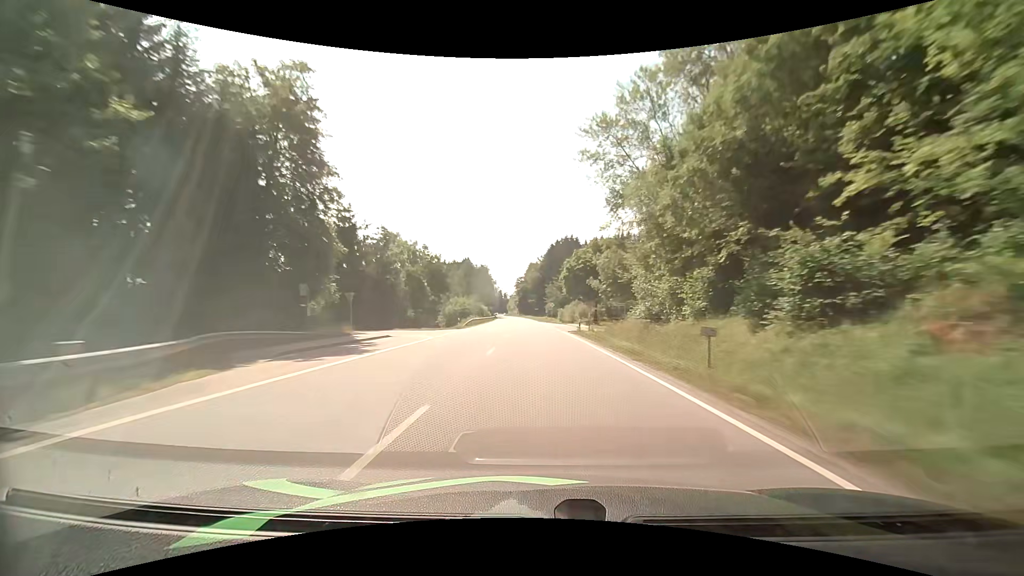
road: primary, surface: asphalt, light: Day
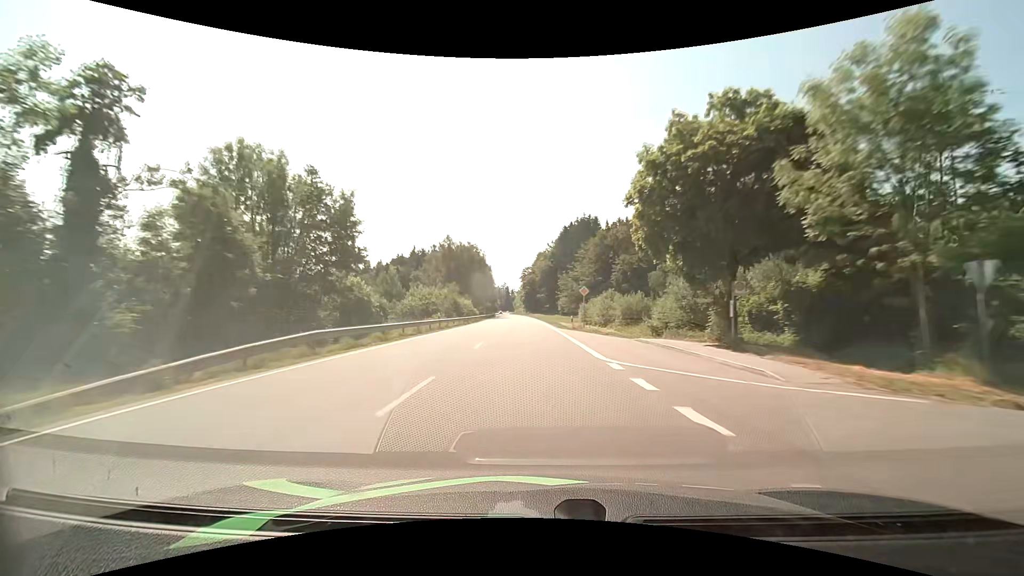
(-0.7, +45.3) m; -1°
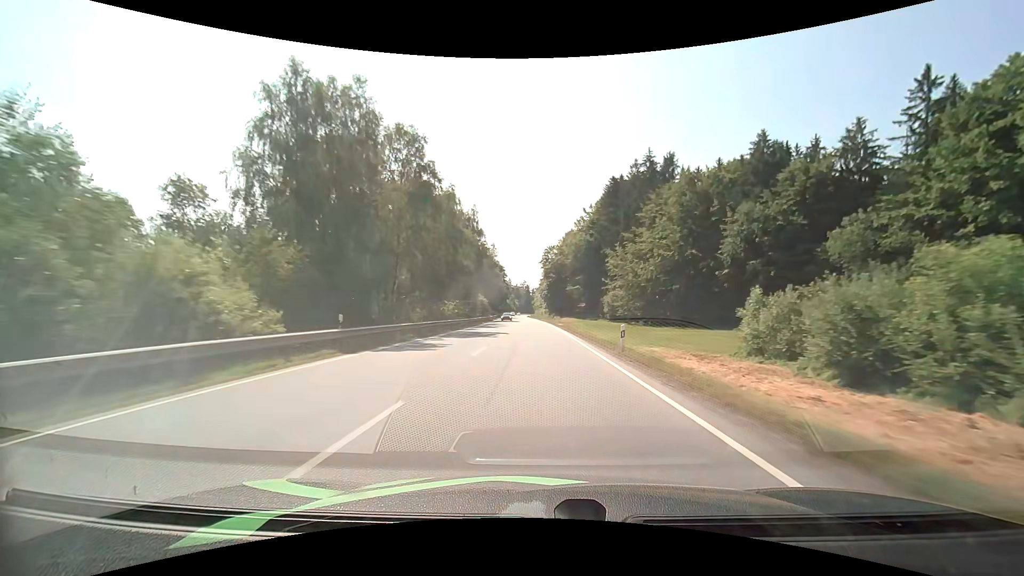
(-2.0, +75.1) m; -3°
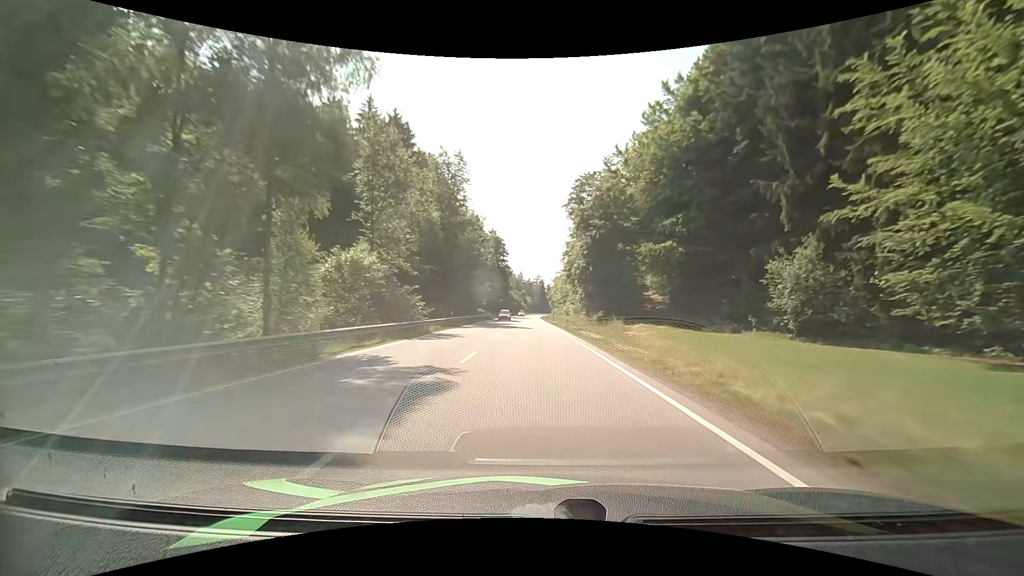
(-1.2, +74.7) m; -2°
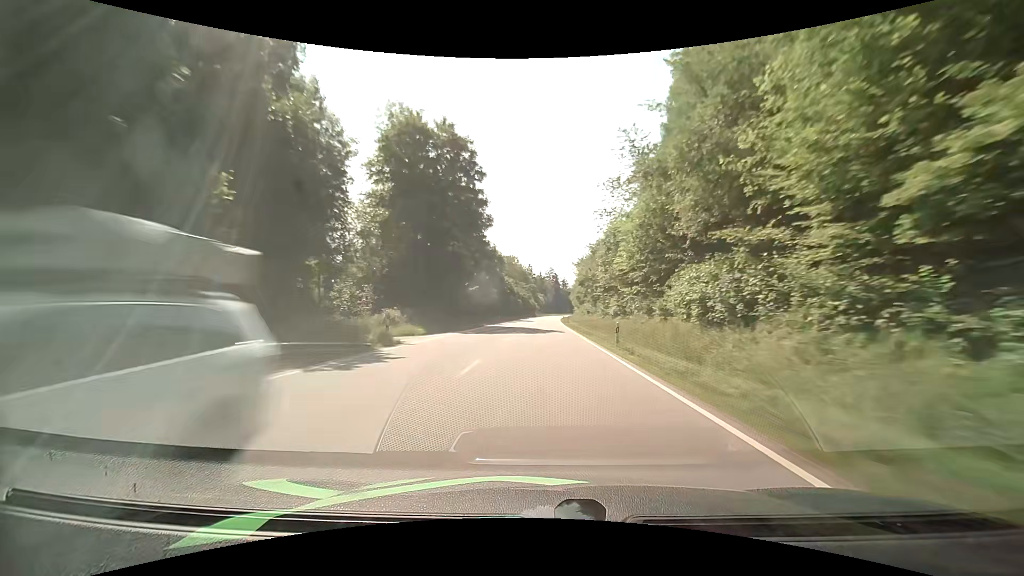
(-0.9, +75.0) m; -1°
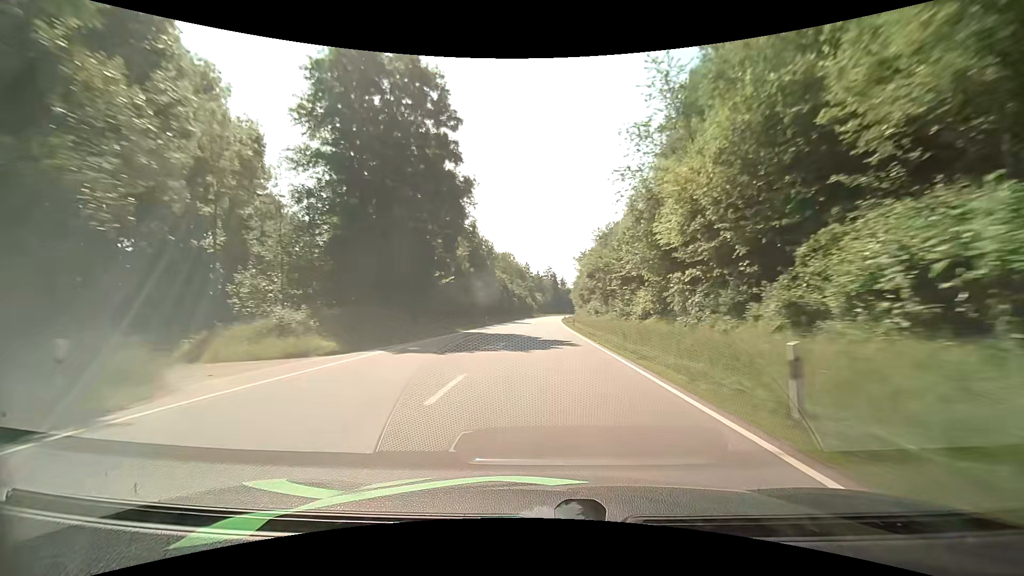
(+0.1, +15.2) m; 0°
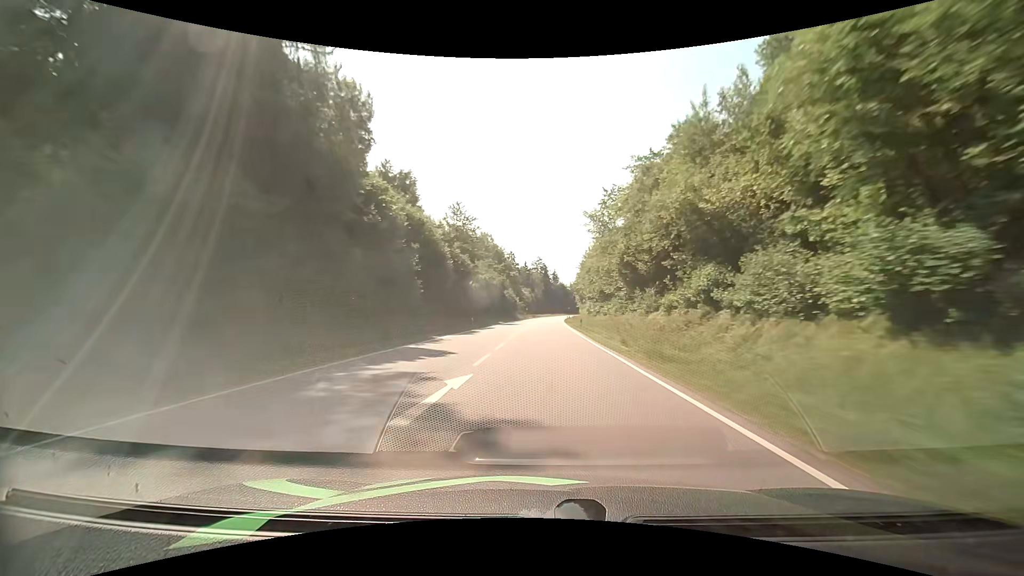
(+0.4, +61.7) m; +1°
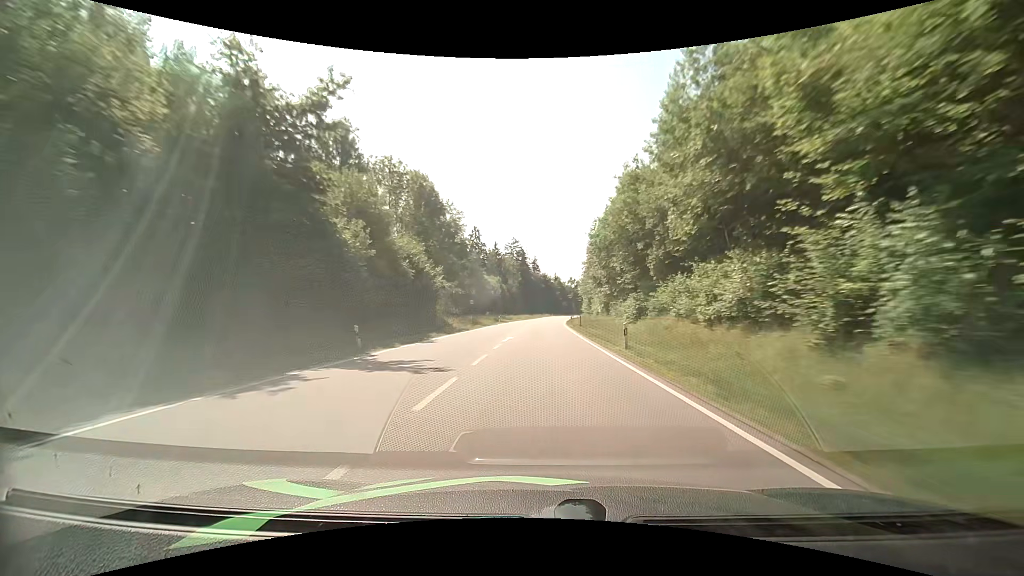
(+1.5, +78.1) m; +3°
(0, +10) (0, +20) (0, +30) (0, +40) (0, +50) (0, +60) (+1, +70) (+1, +80) (+2, +90) (+2, +100) m
